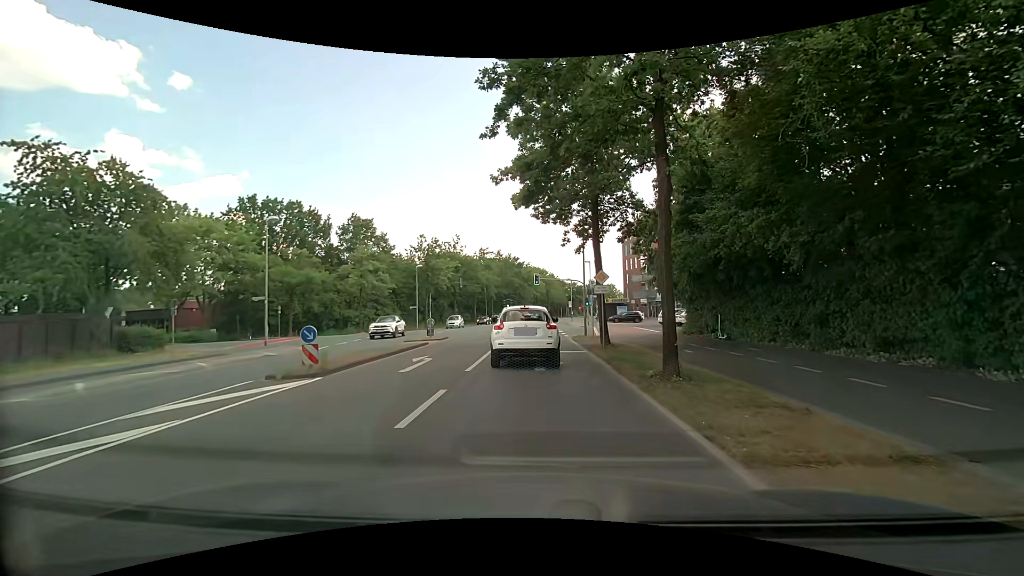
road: tertiary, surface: asphalt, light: Day
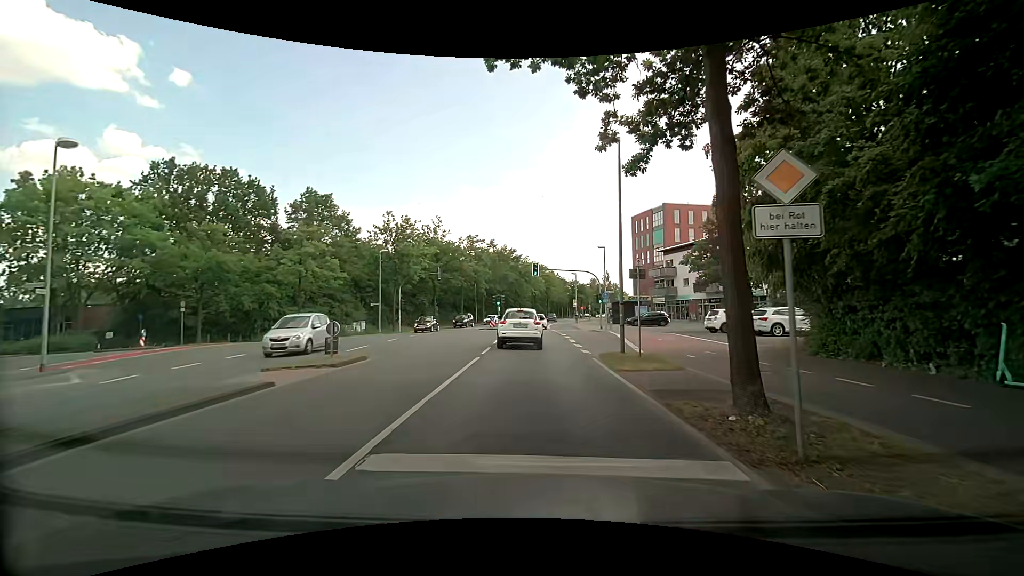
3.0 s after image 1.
(+0.2, +14.0) m; +1°
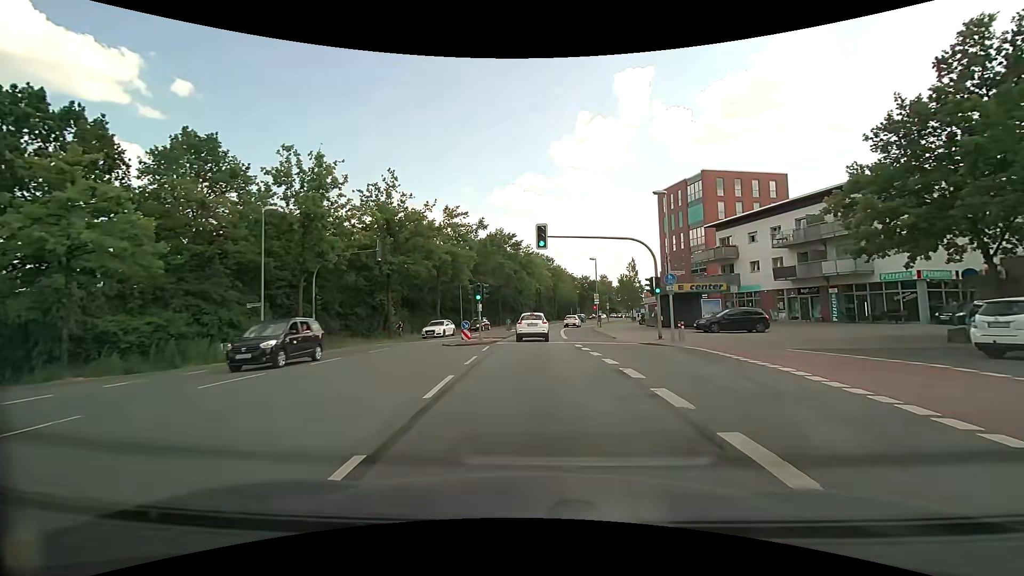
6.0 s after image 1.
(-0.2, +20.7) m; -1°
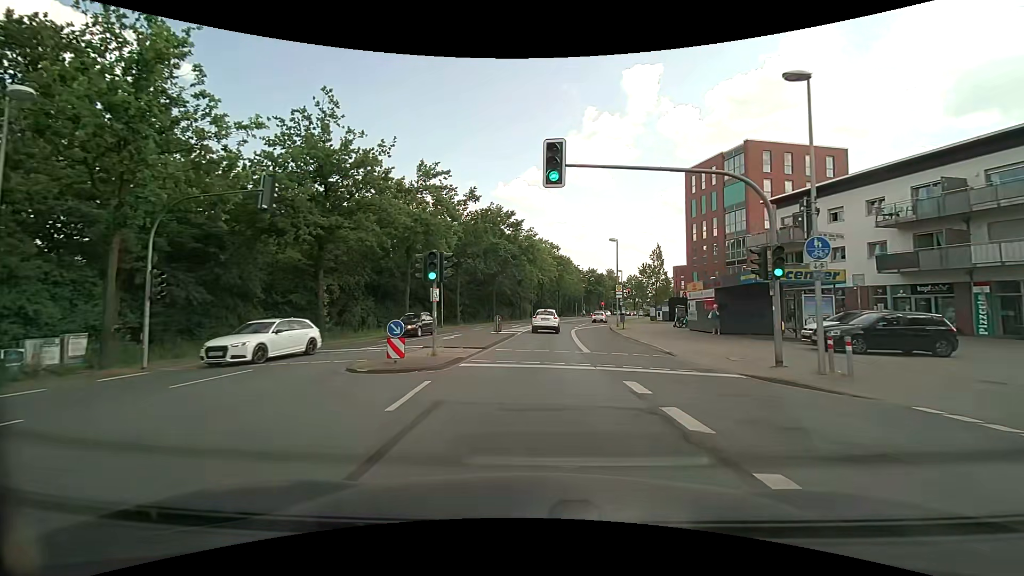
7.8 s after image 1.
(0.0, +13.0) m; 0°
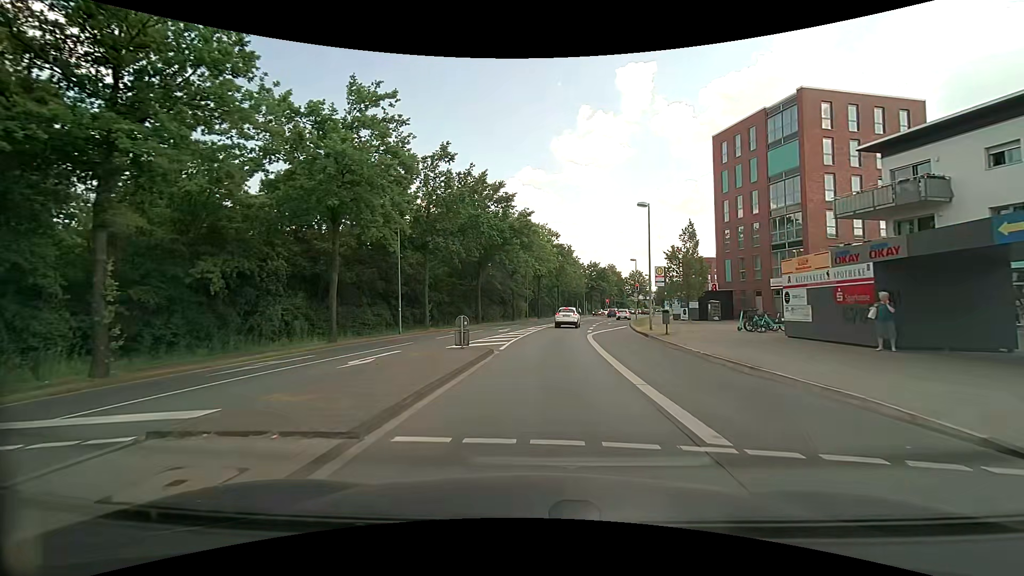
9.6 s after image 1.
(0.0, +13.5) m; 0°
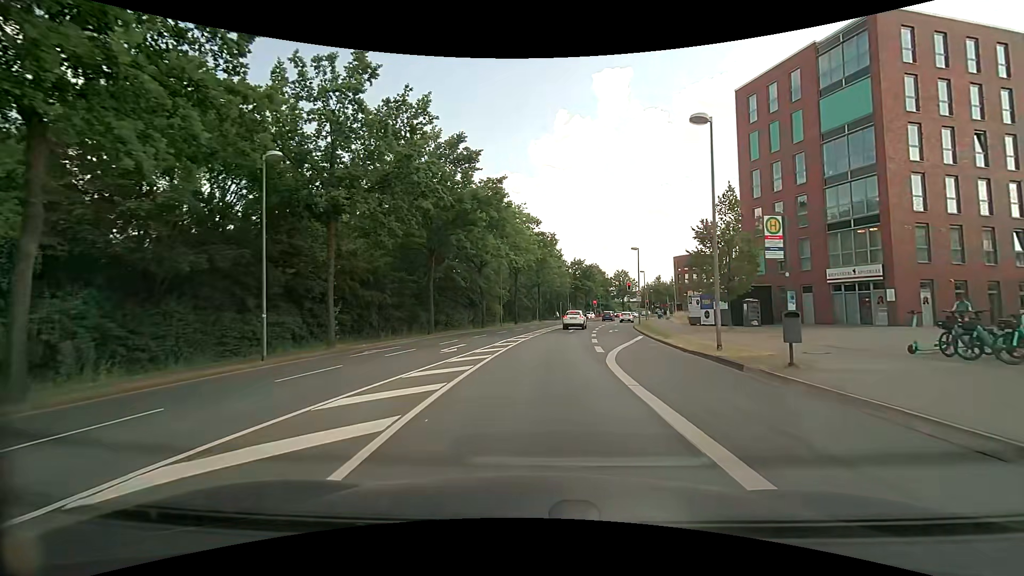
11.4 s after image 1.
(+0.3, +14.1) m; +2°
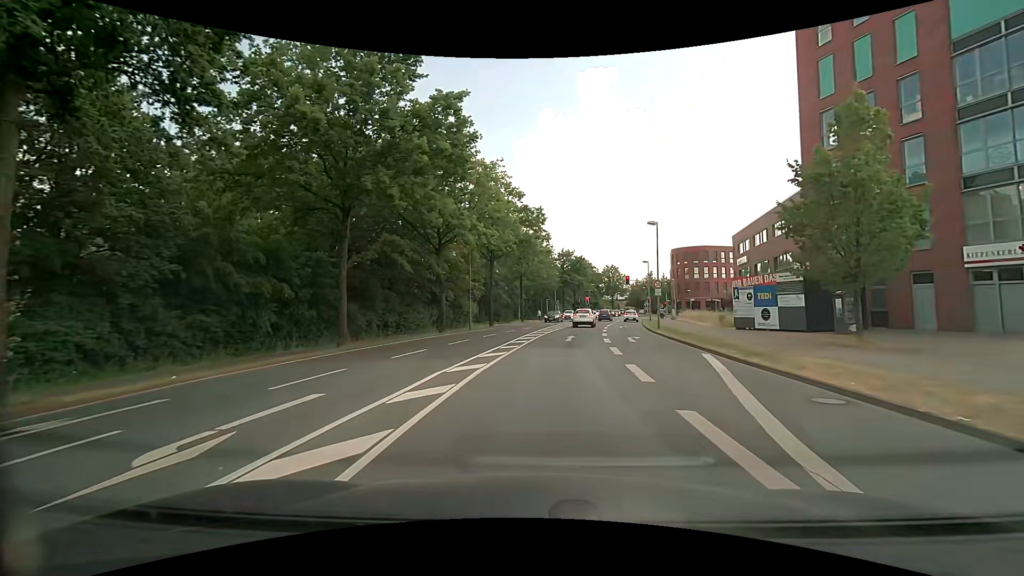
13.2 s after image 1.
(+0.2, +13.7) m; +2°
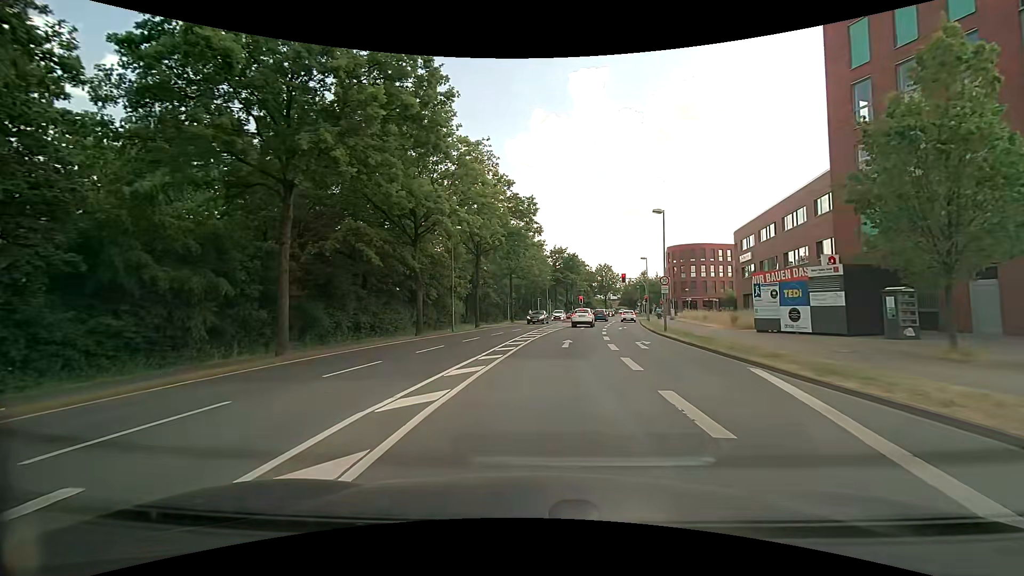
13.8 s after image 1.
(0.0, +4.3) m; +1°
(0, +10) (+1, +20) (+2, +30) (+3, +40) (+5, +50) (+7, +59) (+9, +69) (+11, +79) (+14, +89) (+16, +98) m
